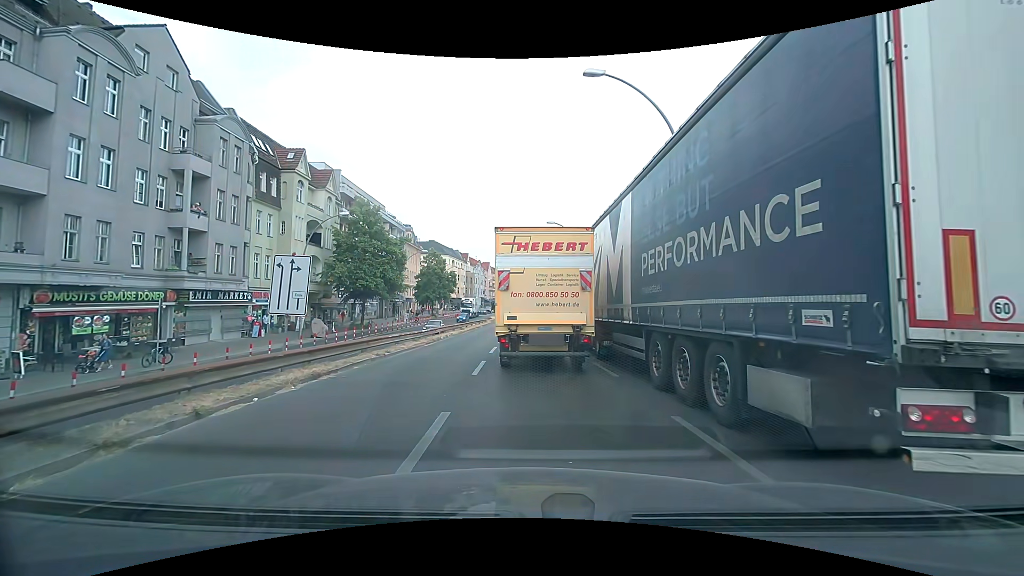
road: primary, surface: asphalt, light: Day
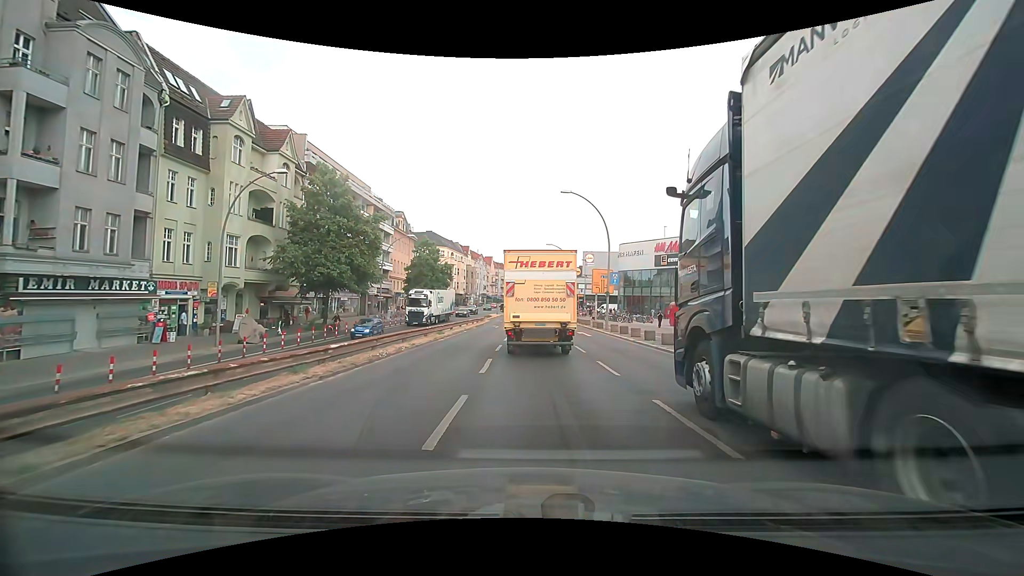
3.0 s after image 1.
(-0.1, +11.9) m; -2°
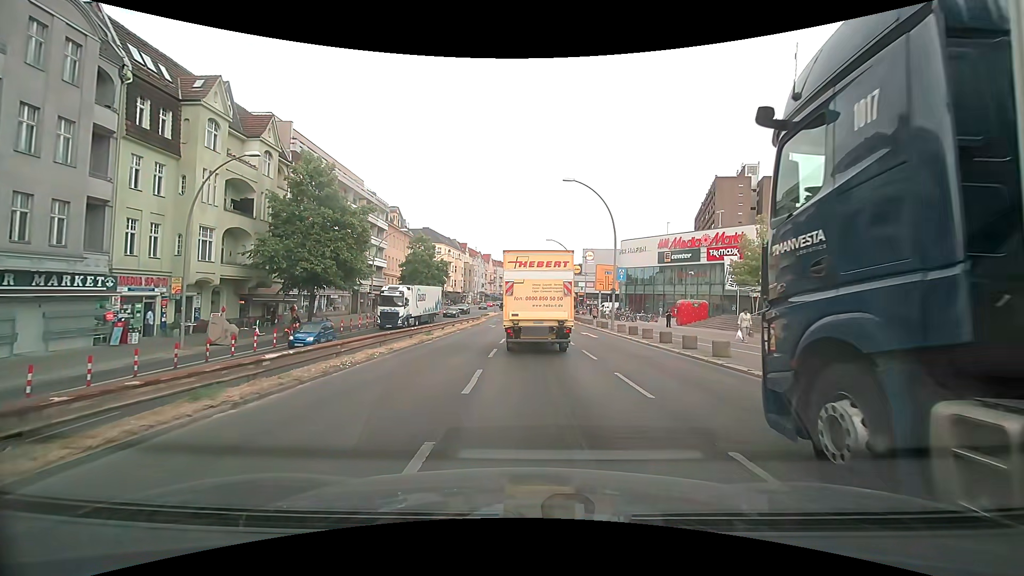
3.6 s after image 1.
(+0.1, +2.9) m; +2°
